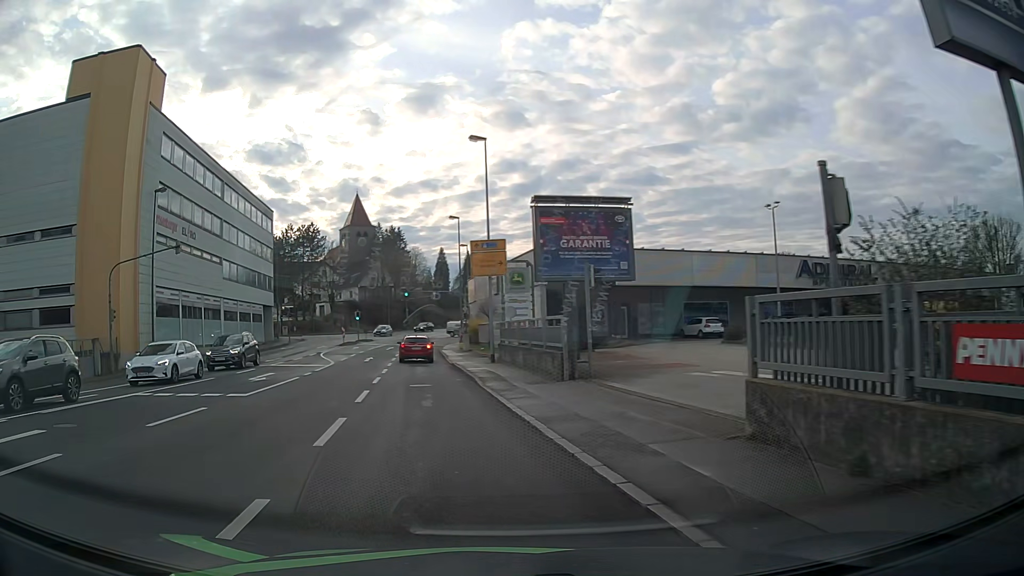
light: Day
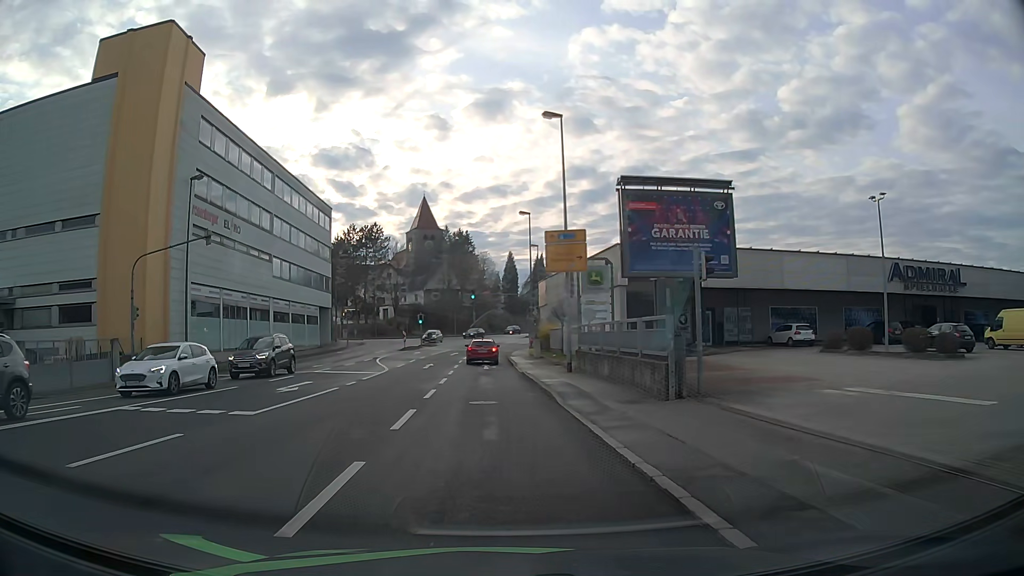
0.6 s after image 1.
(-0.3, +4.2) m; -6°
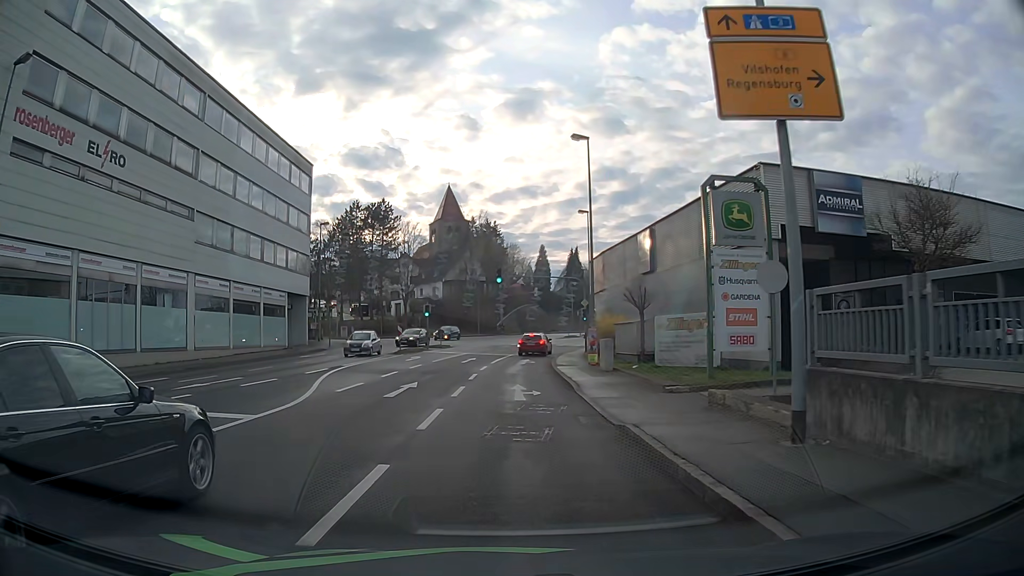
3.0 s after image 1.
(-0.7, +18.5) m; -3°
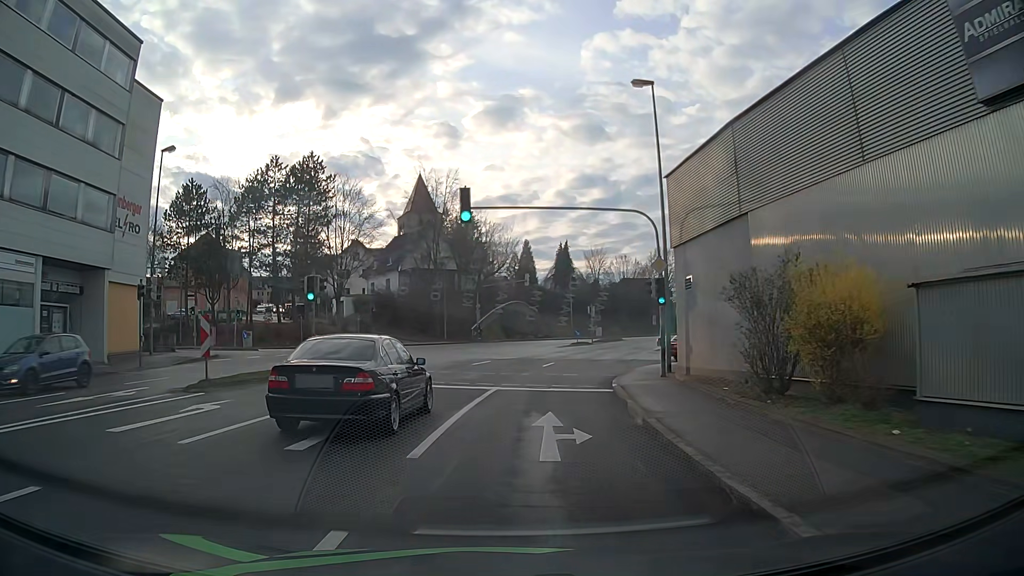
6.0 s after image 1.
(0.0, +27.0) m; 0°
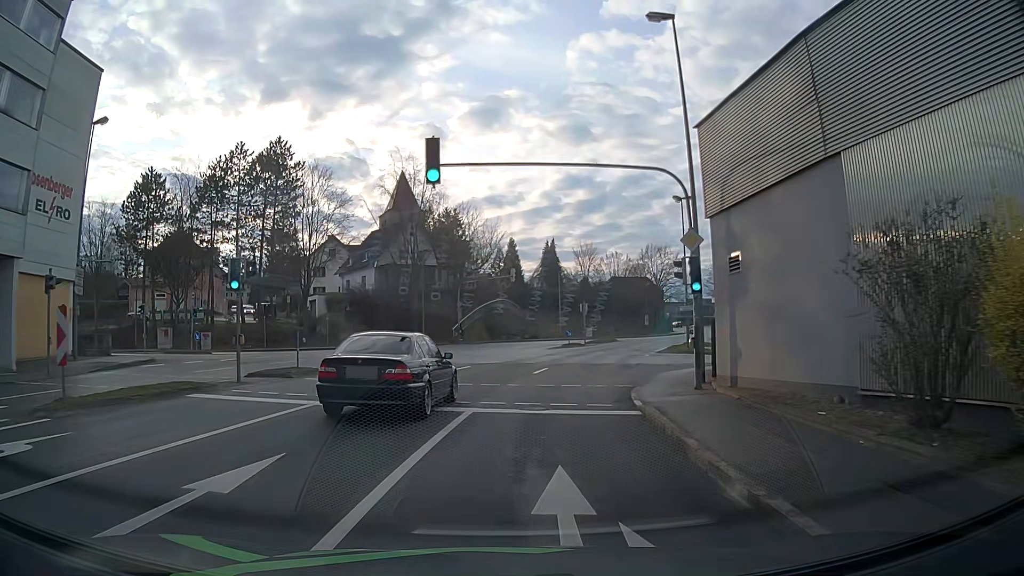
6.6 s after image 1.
(+0.2, +5.4) m; +4°
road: tertiary_link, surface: asphalt
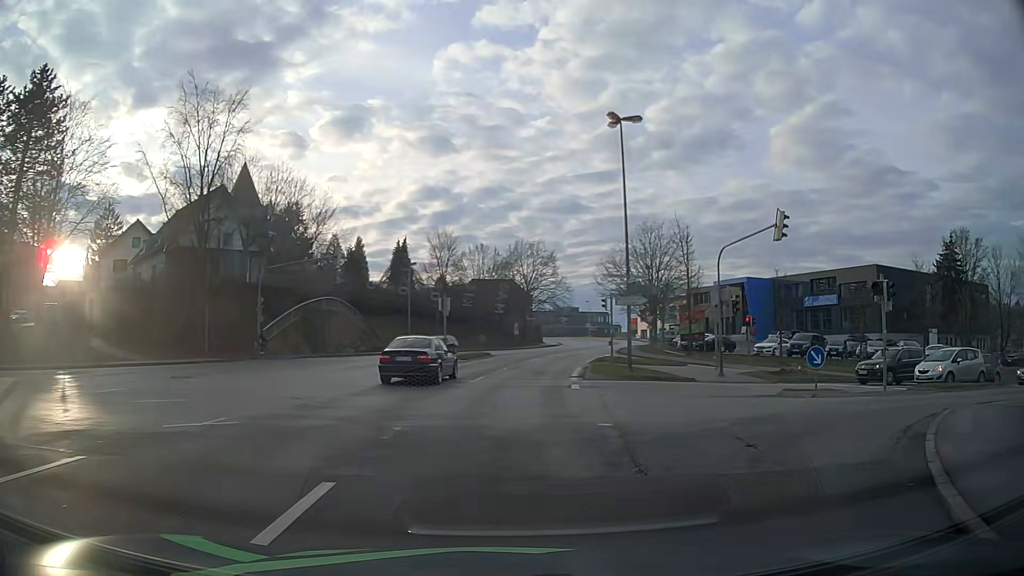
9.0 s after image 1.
(+1.0, +19.1) m; +11°
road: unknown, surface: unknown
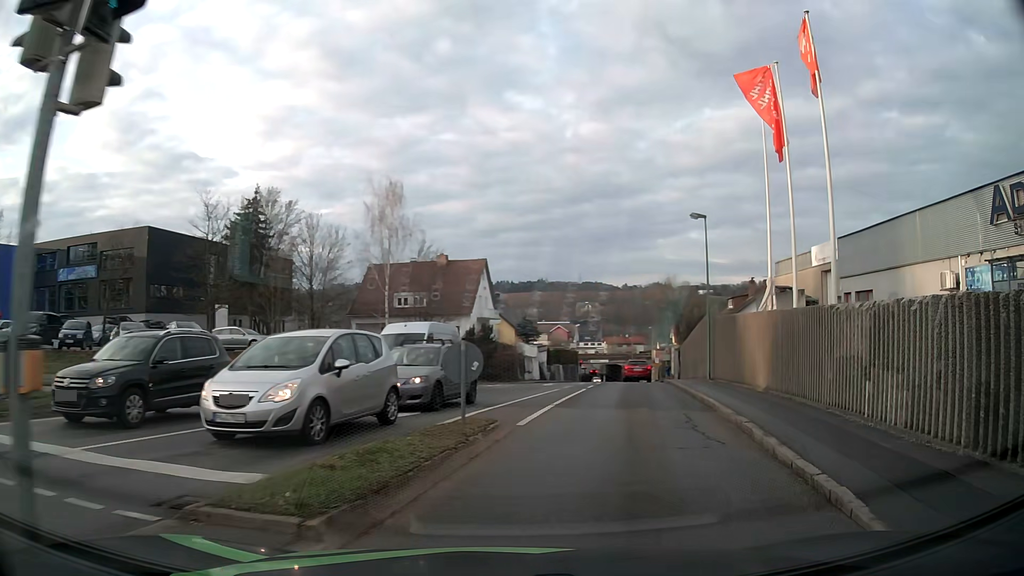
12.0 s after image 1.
(+8.6, +15.4) m; +63°
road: tertiary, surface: asphalt
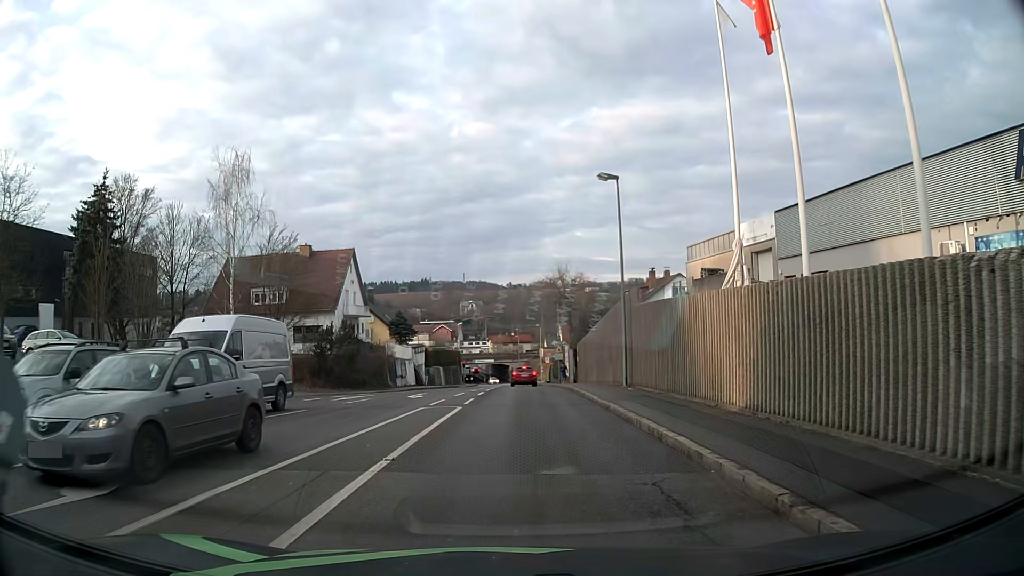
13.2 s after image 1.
(+0.9, +7.6) m; +10°
